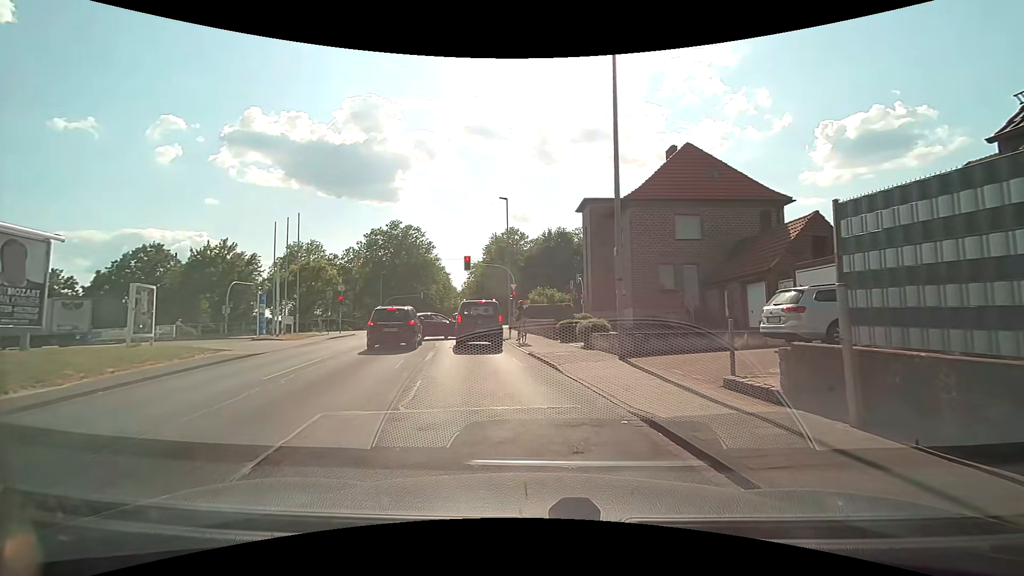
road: unclassified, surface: asphalt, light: Day
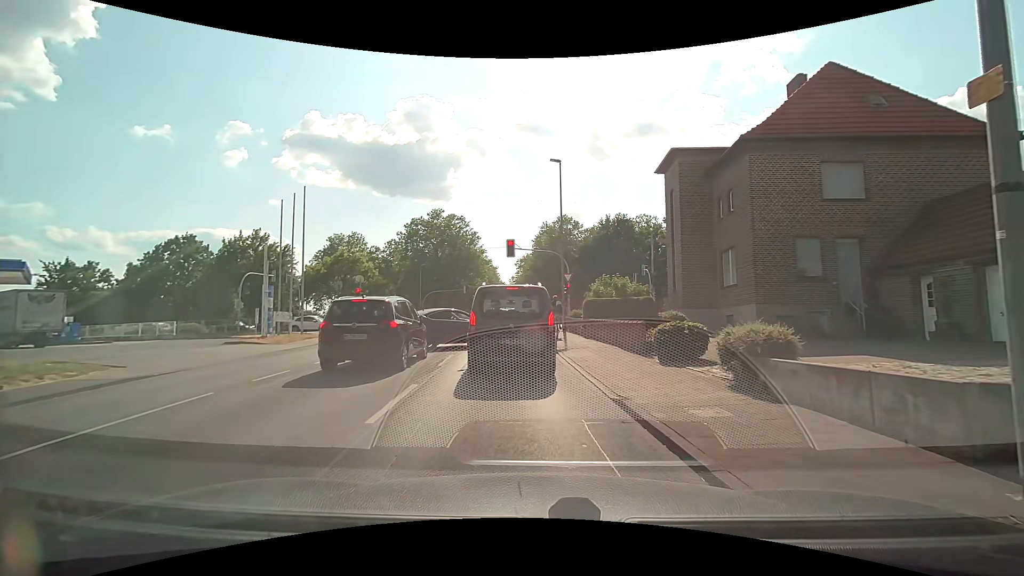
(-0.3, +8.8) m; -6°
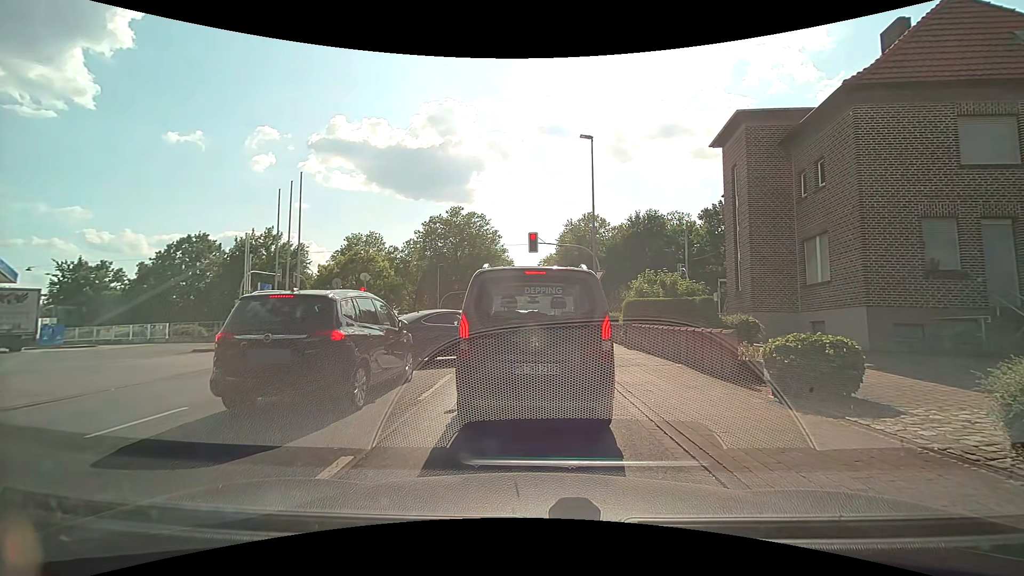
(-0.1, +4.2) m; -3°
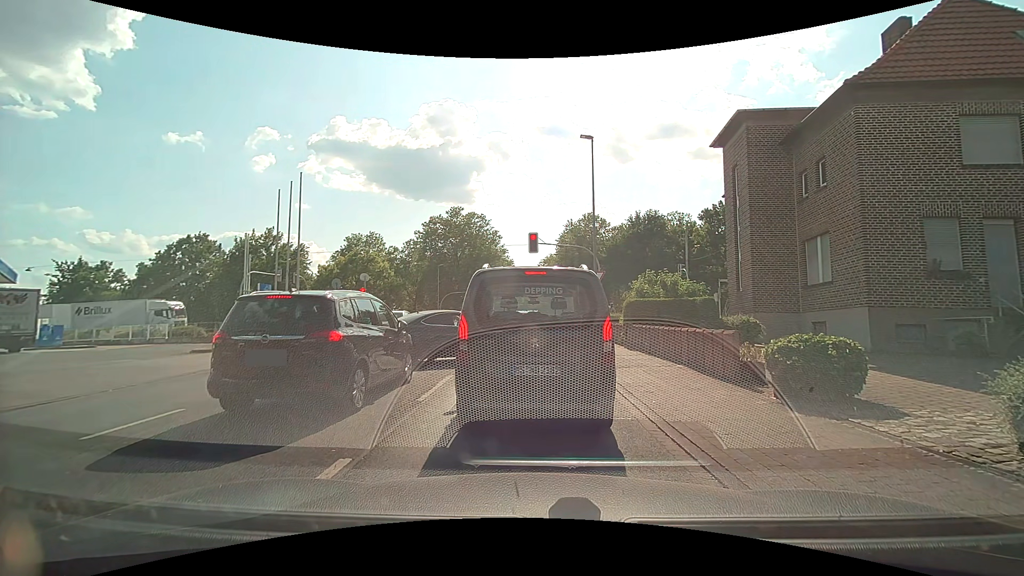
(0.0, +0.2) m; 0°
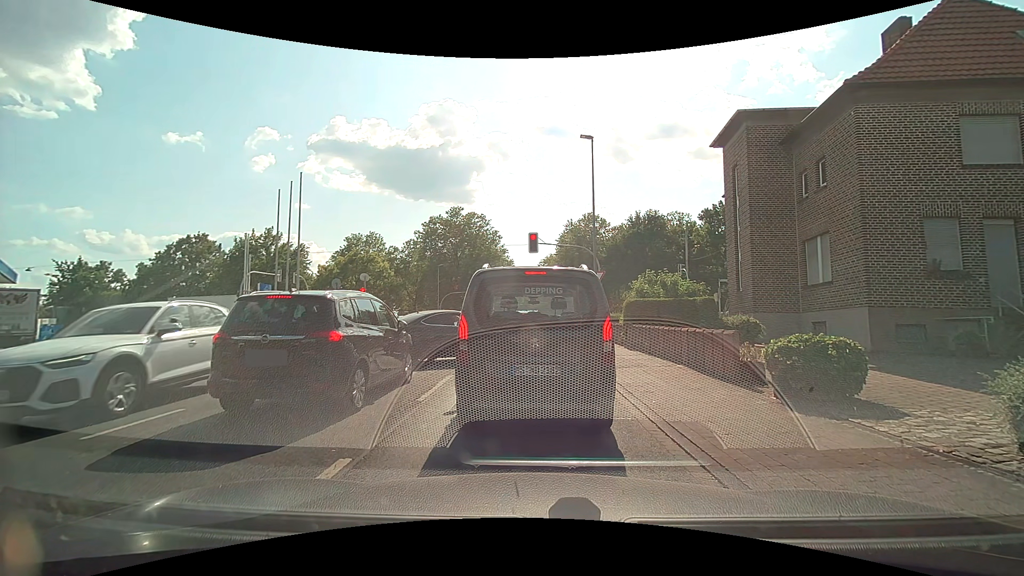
(0.0, 0.0) m; 0°
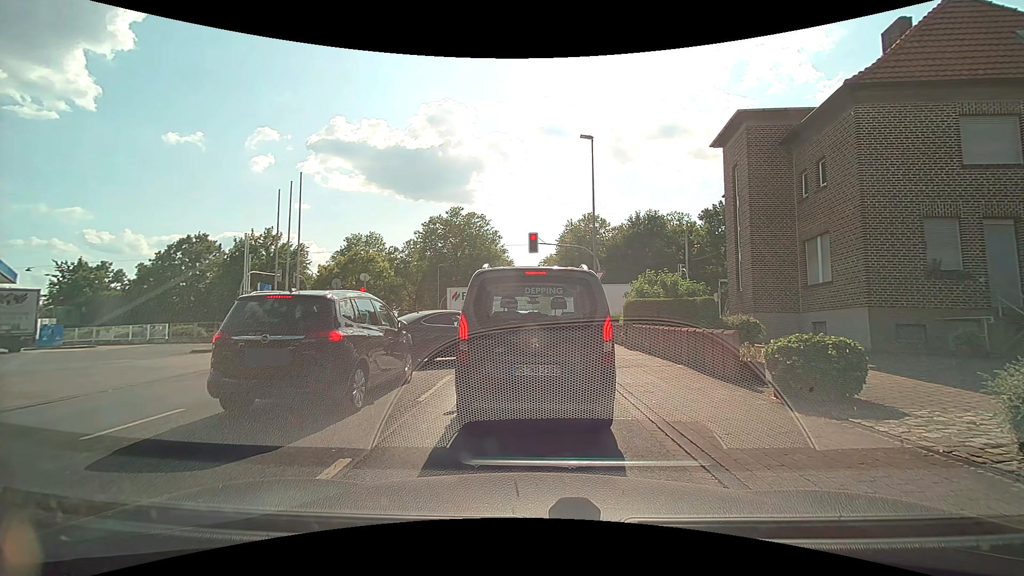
(0.0, 0.0) m; 0°
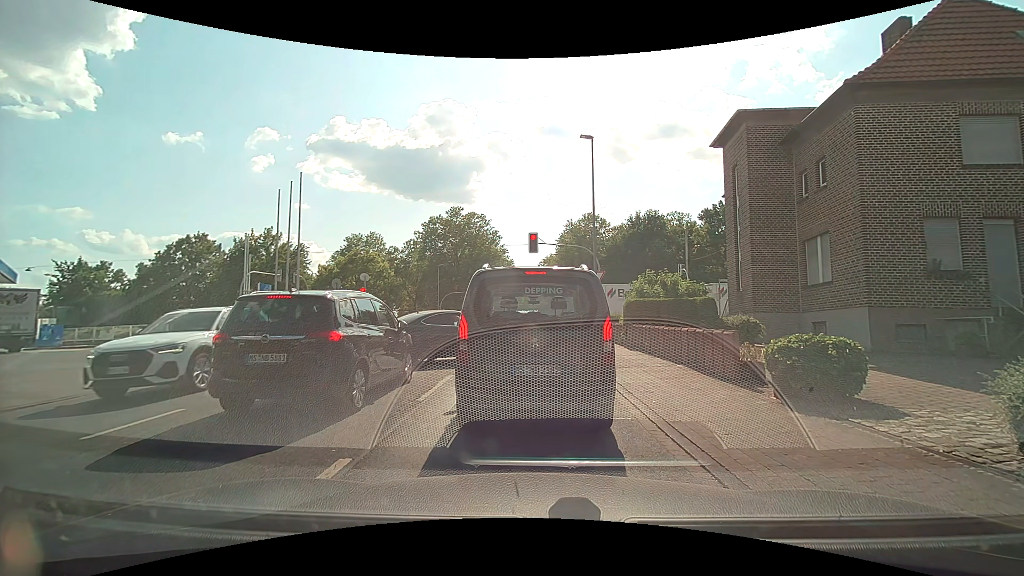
(0.0, 0.0) m; 0°
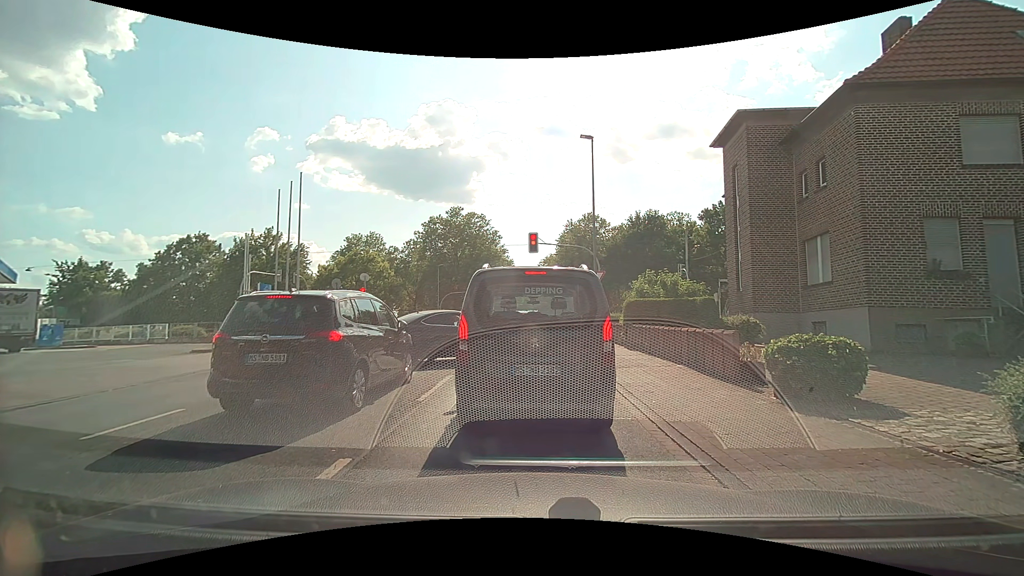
(0.0, 0.0) m; 0°
(0, +10) (0, +20) (0, +30) (+2, +40) (+11, +45) (+21, +45) (+31, +44) (+41, +43) (+51, +43) (+61, +43) m
